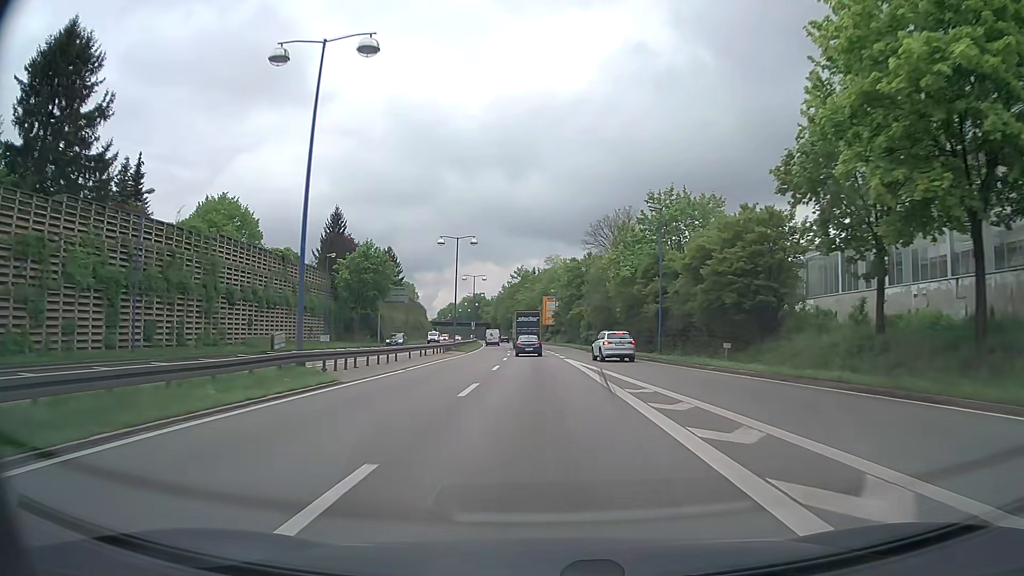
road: trunk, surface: asphalt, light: Day
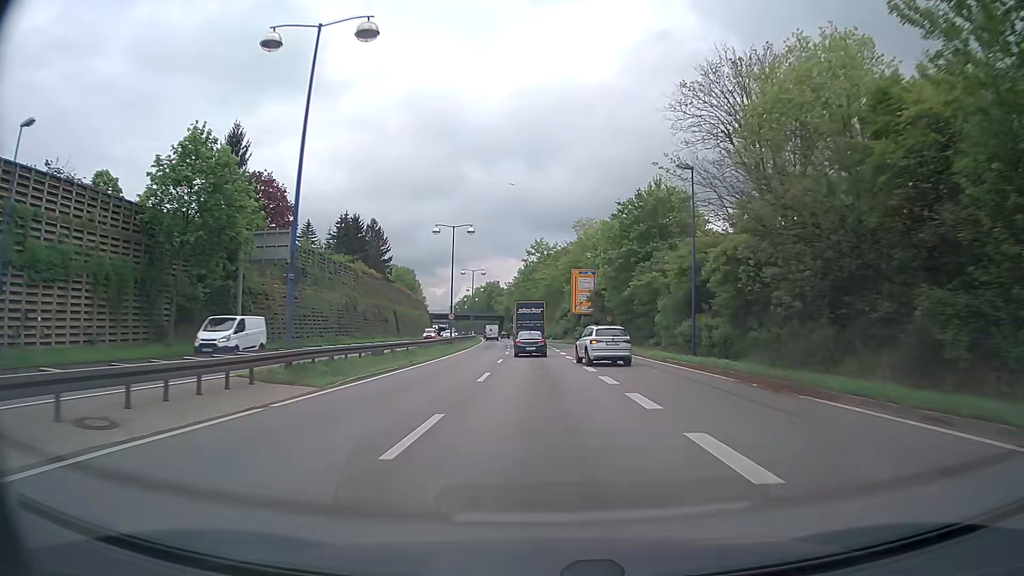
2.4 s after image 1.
(-0.7, +43.9) m; -2°
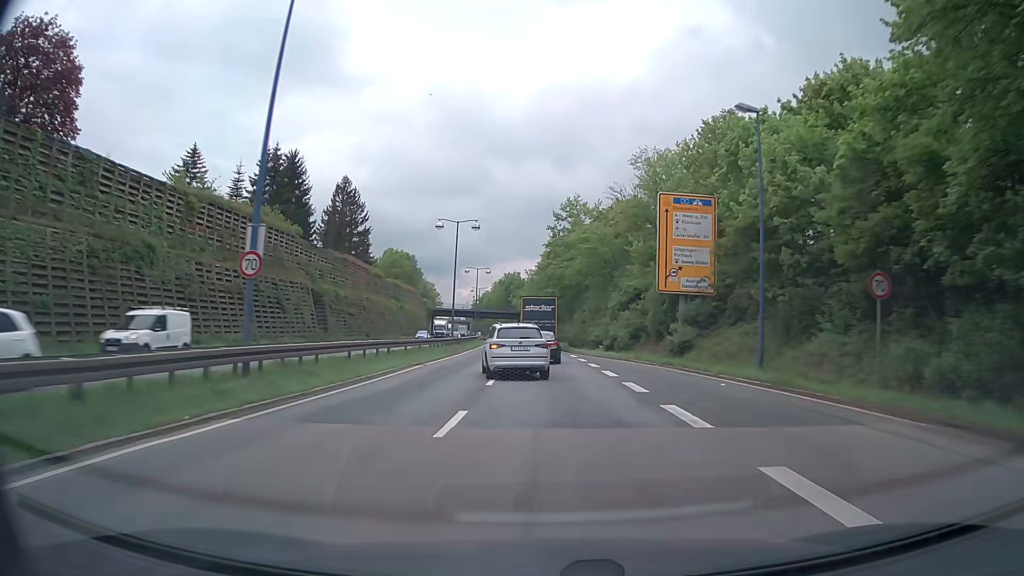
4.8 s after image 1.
(-1.0, +44.2) m; -2°
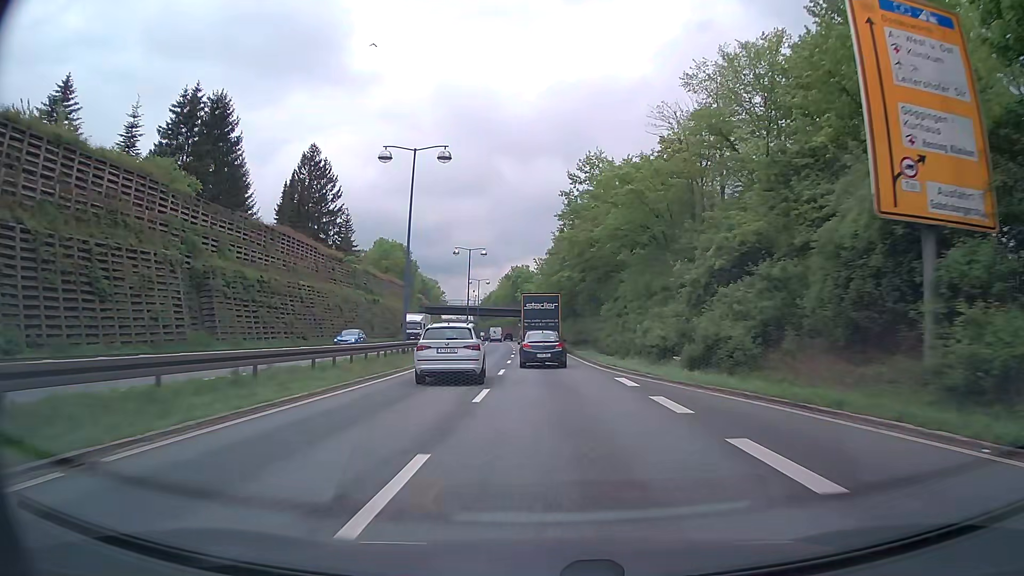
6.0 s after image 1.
(-0.1, +22.2) m; 0°
(0, +10) (0, +20) (-1, +30) (-2, +40) (-2, +50) (-3, +60) (-4, +70) (-5, +80) (-6, +90) (-7, +100) m
